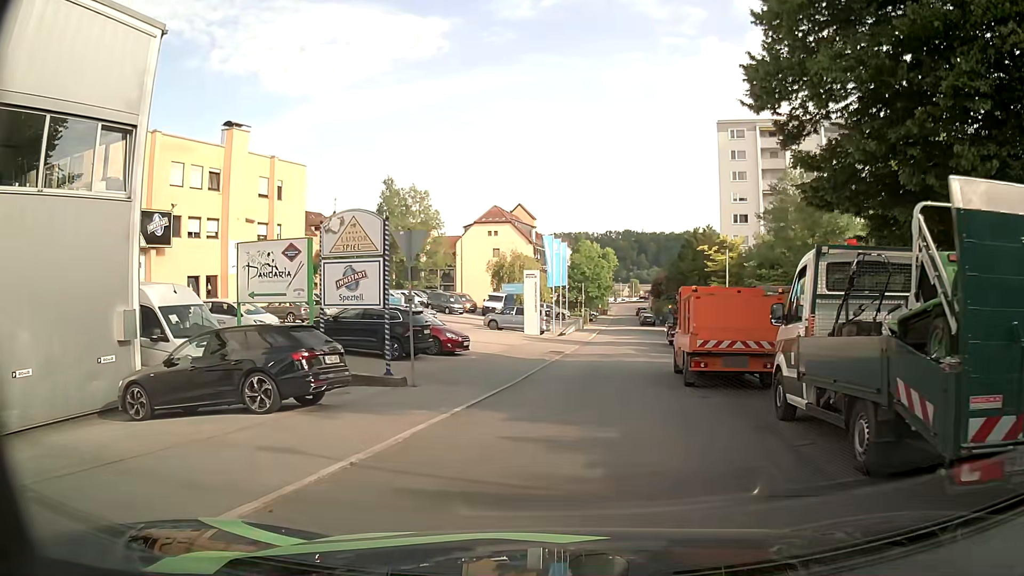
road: residential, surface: asphalt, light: Day
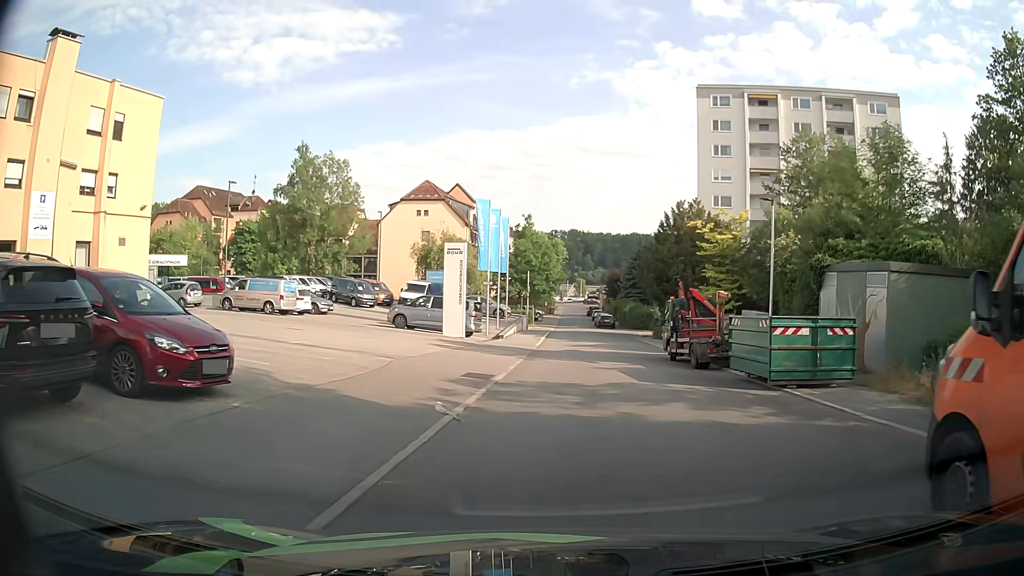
(+0.8, +15.0) m; +6°
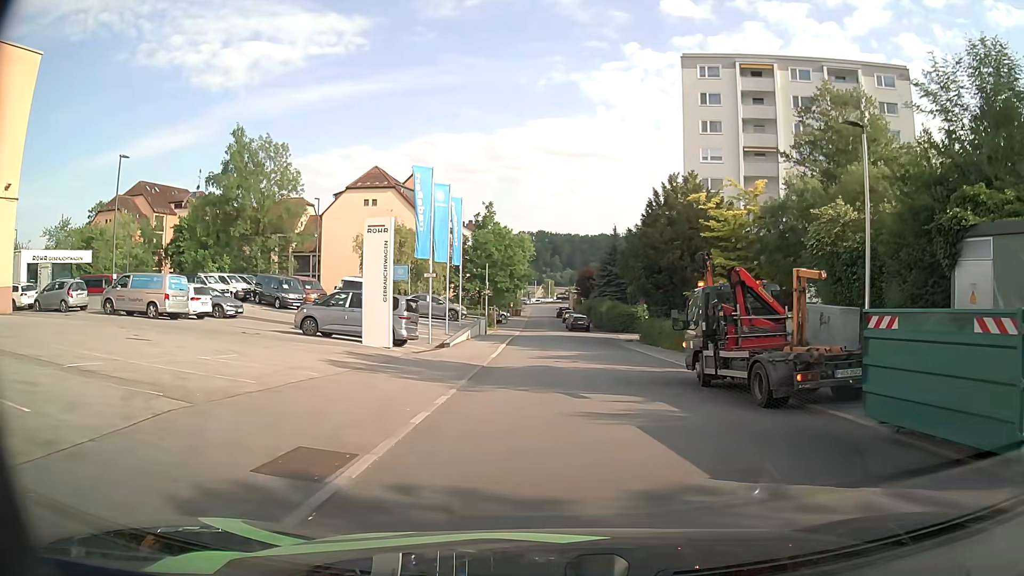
(+0.2, +9.2) m; +2°
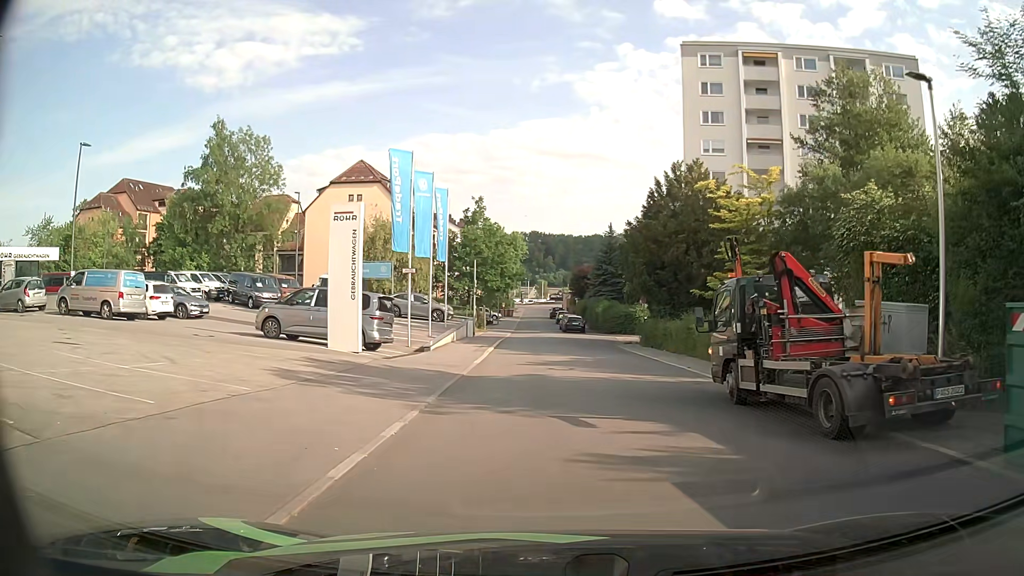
(0.0, +3.1) m; +1°
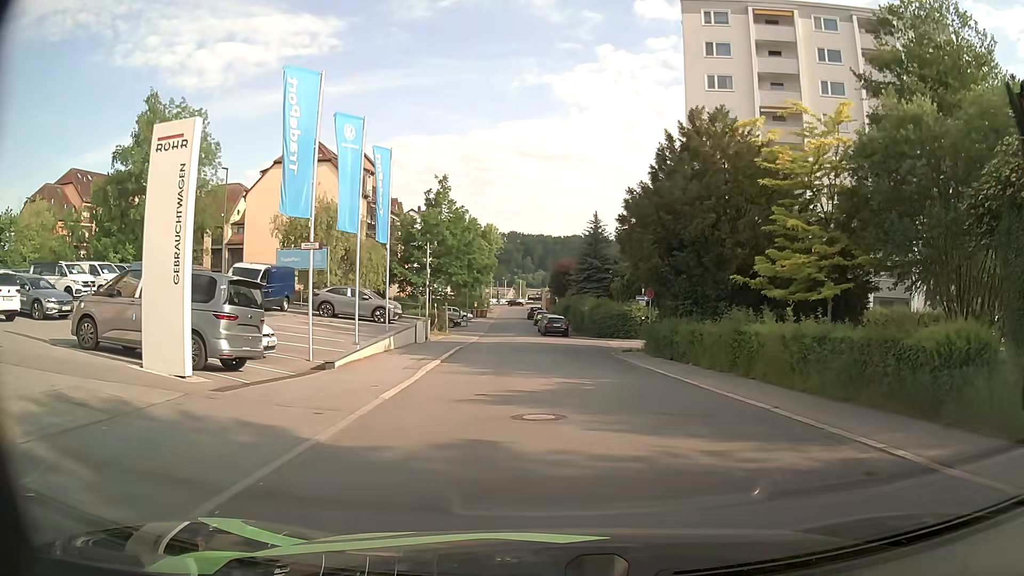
(+0.1, +9.4) m; +1°
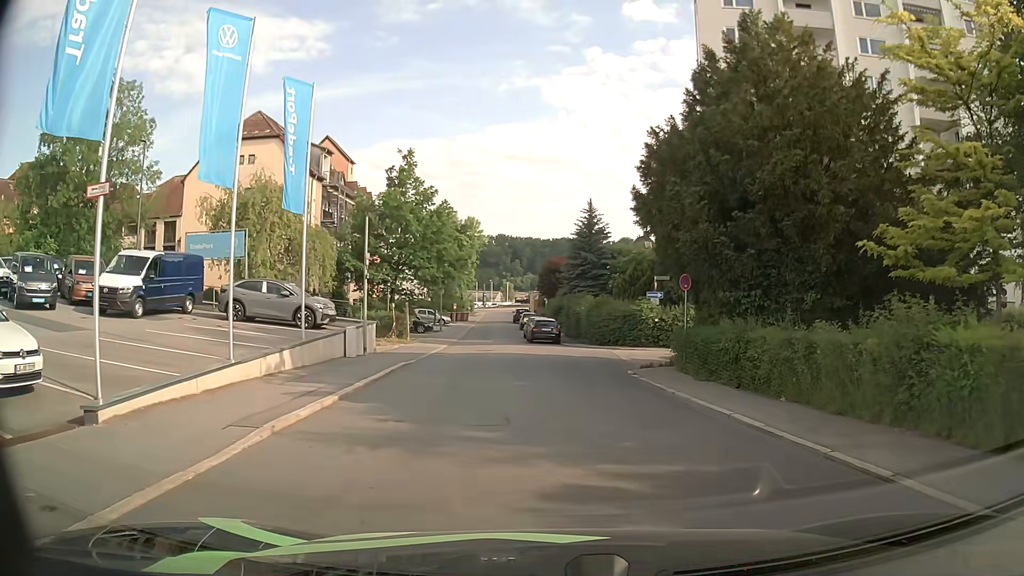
(+0.1, +9.1) m; +2°
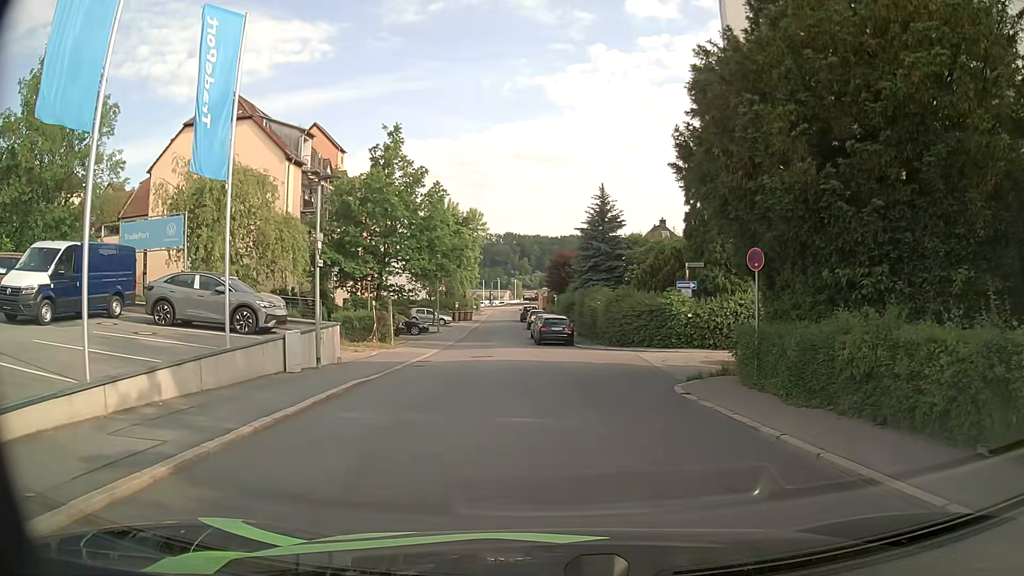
(0.0, +5.7) m; -1°
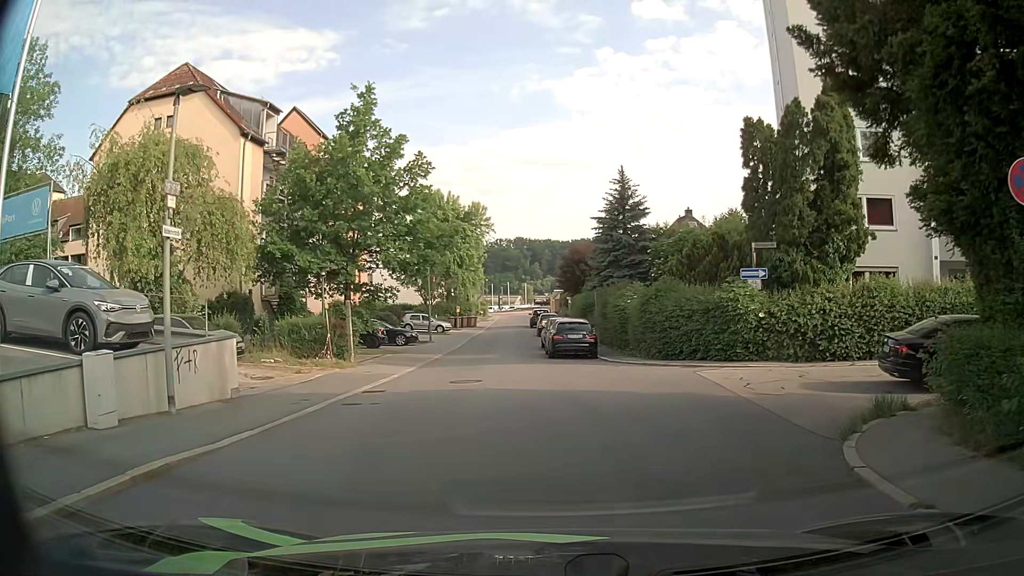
(0.0, +7.8) m; -1°
